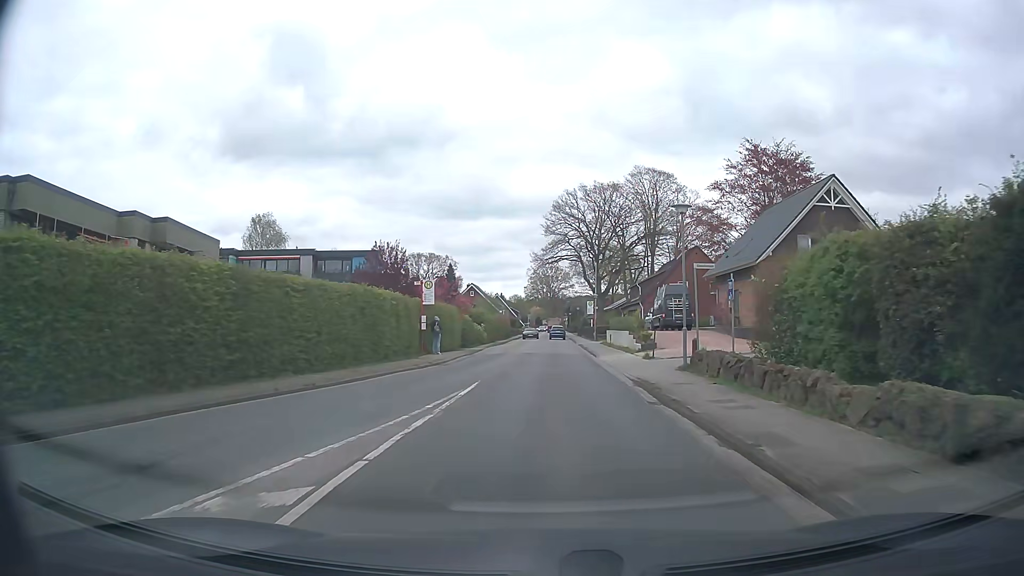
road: tertiary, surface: asphalt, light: Day
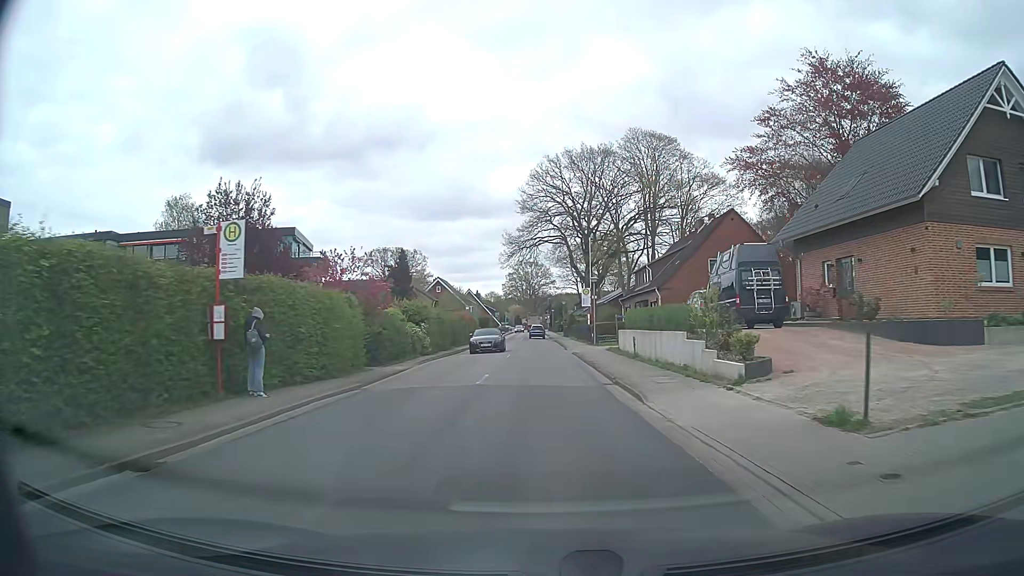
(+0.3, +19.3) m; +2°
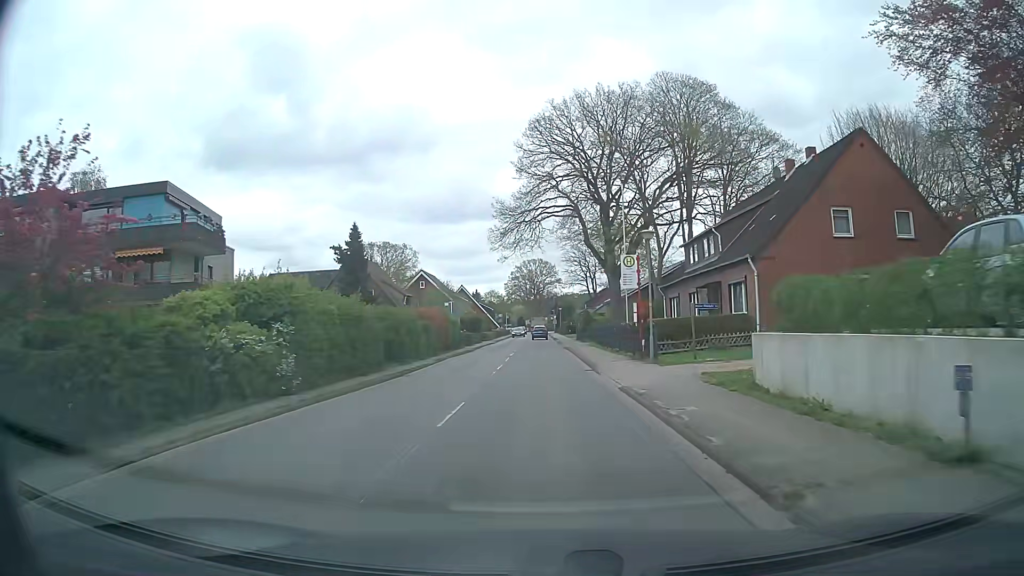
(0.0, +20.1) m; 0°
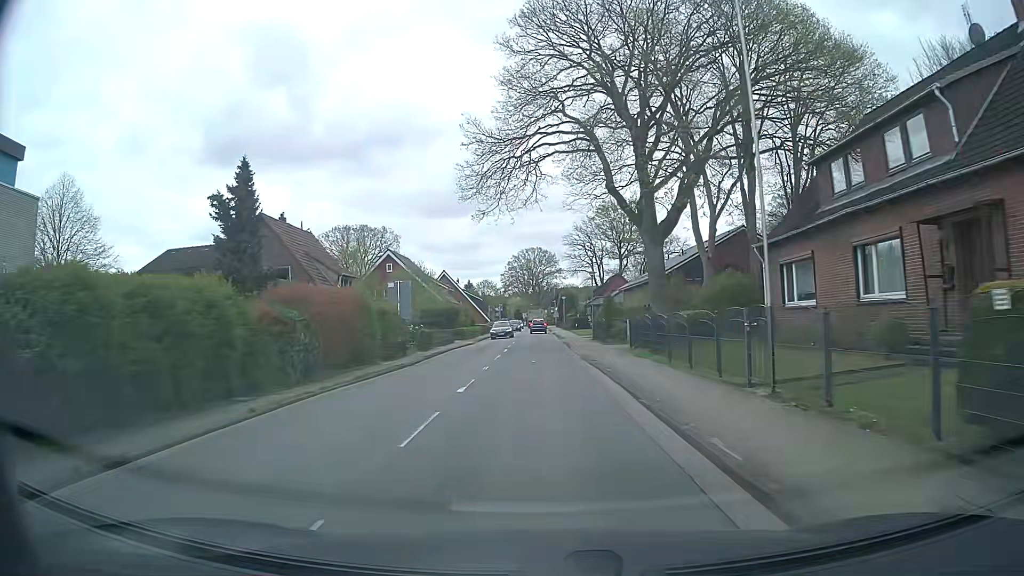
(0.0, +20.7) m; 0°
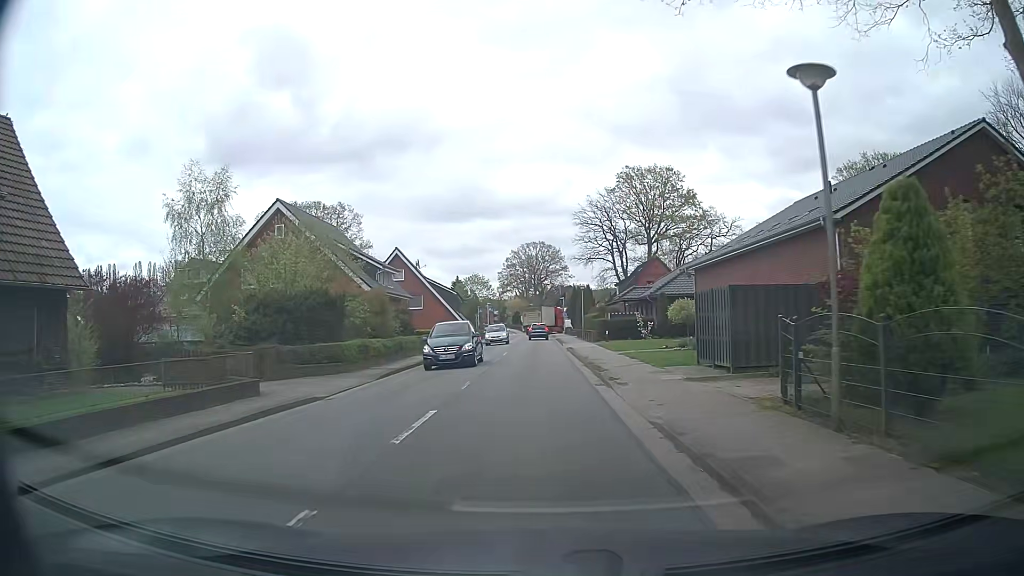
(-0.1, +33.8) m; -1°
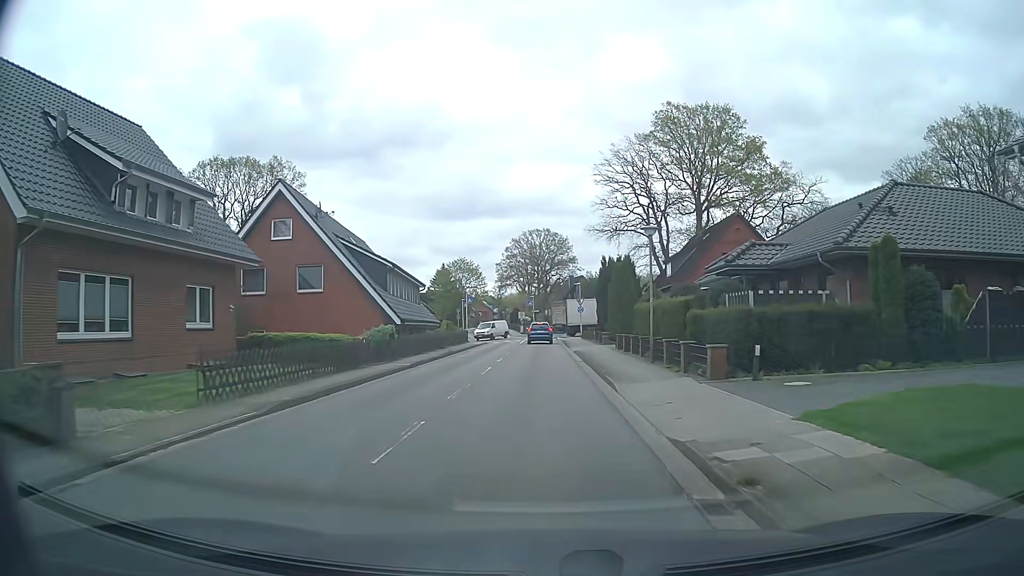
(+0.1, +30.6) m; 0°
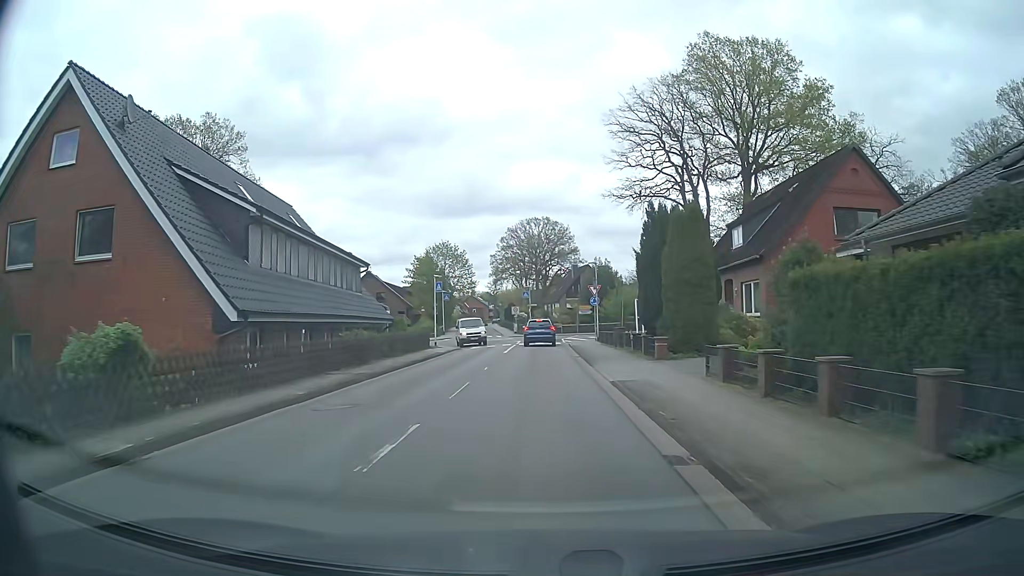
(+0.2, +18.1) m; 0°
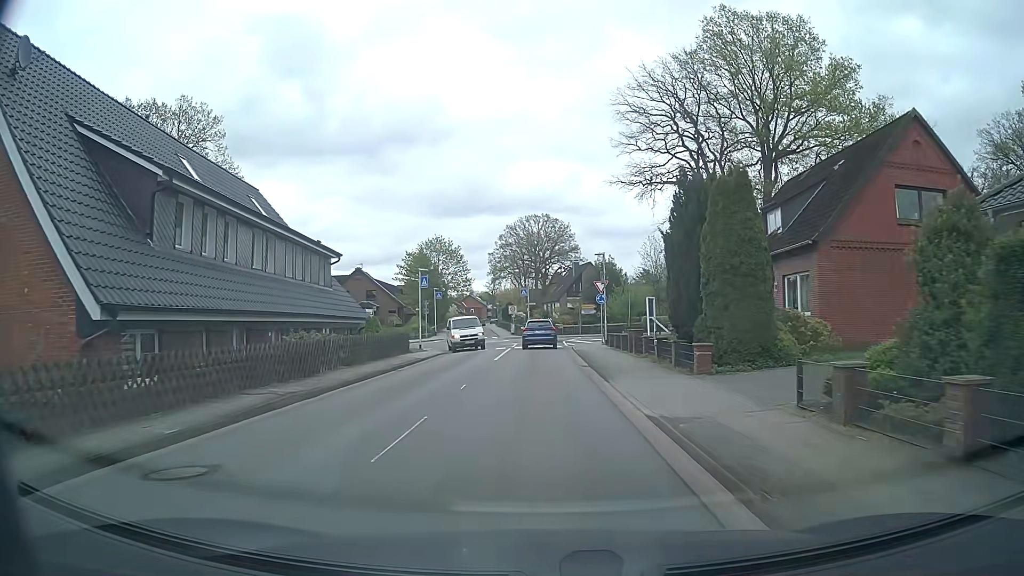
(0.0, +5.3) m; +1°
(0, +10) (0, +20) (0, +30) (0, +40) (0, +50) (-5, +58) (-15, +57) (-25, +58) (-35, +60) (-45, +63) m
